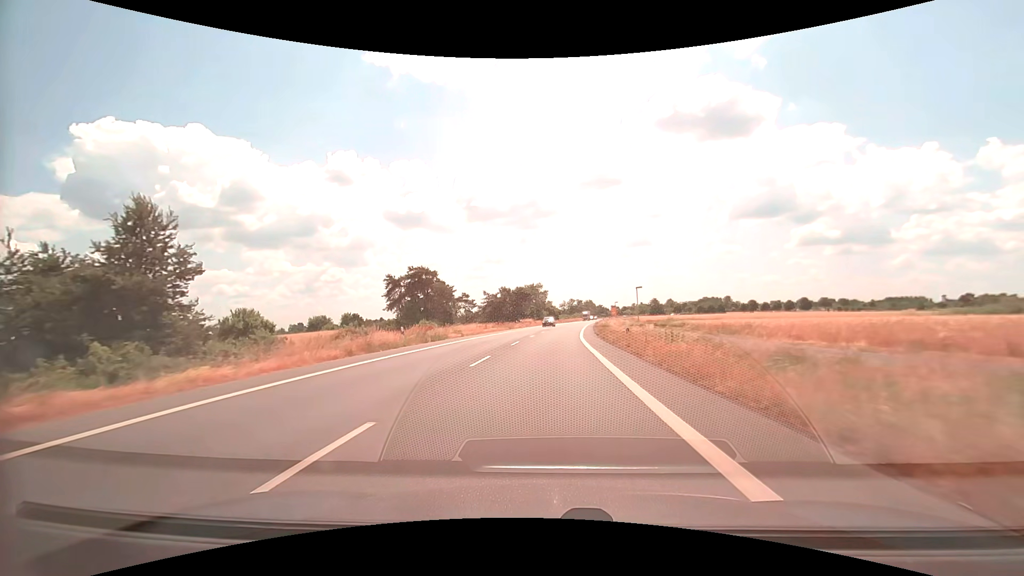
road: primary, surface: asphalt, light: Day
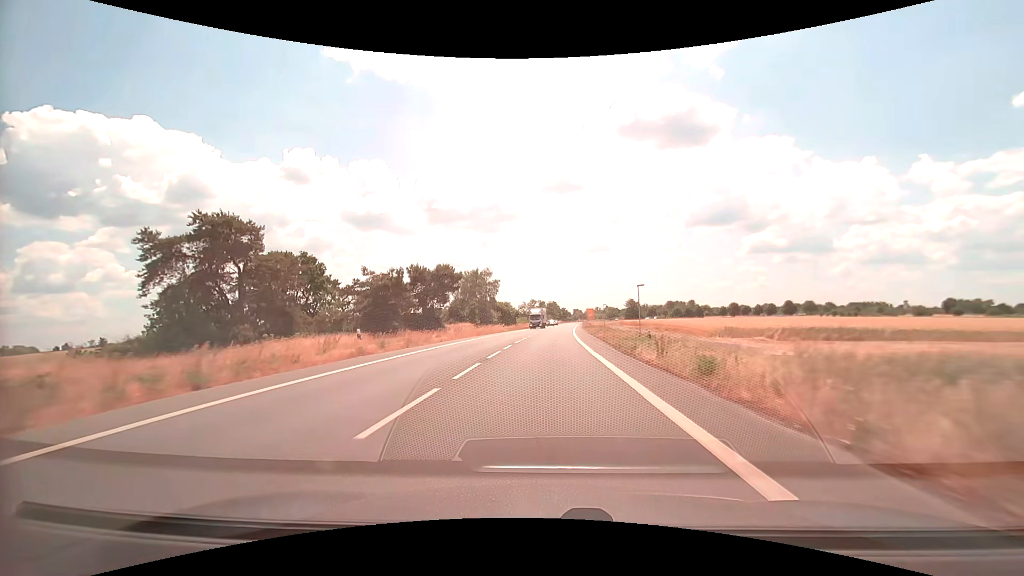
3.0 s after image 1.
(+2.4, +55.4) m; +5°
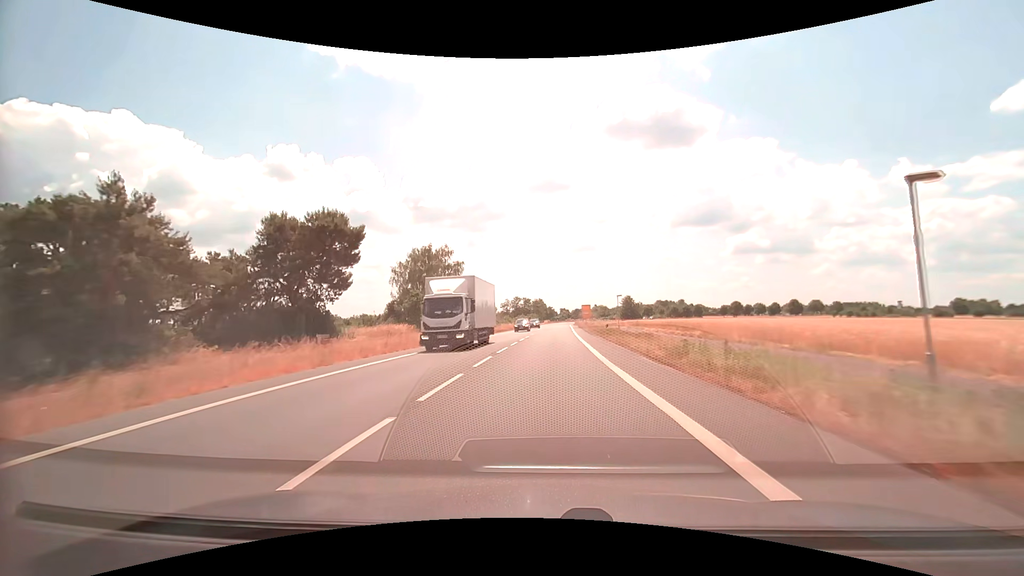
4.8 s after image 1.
(+0.5, +32.8) m; +2°
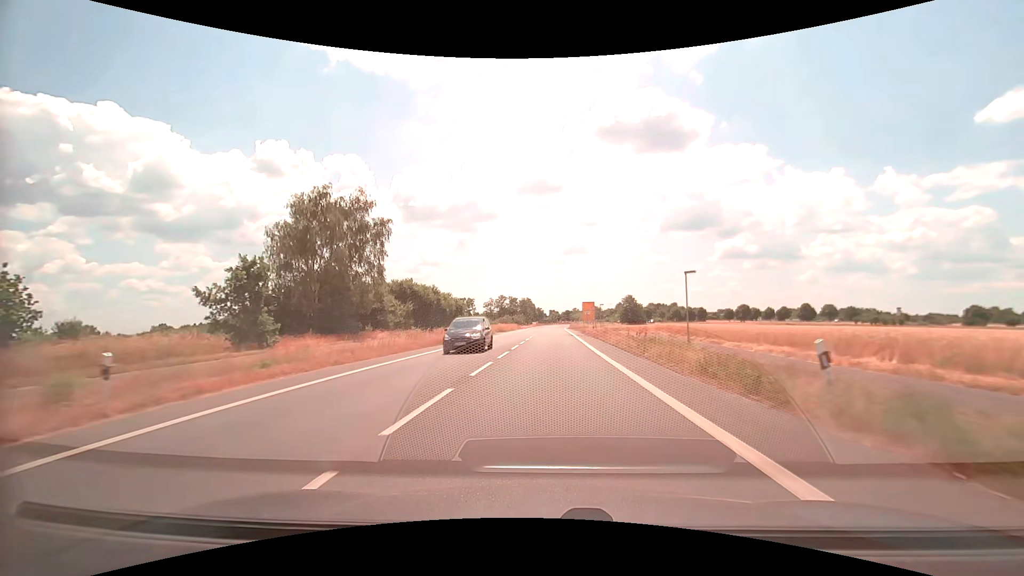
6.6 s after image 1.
(+0.3, +32.2) m; +1°
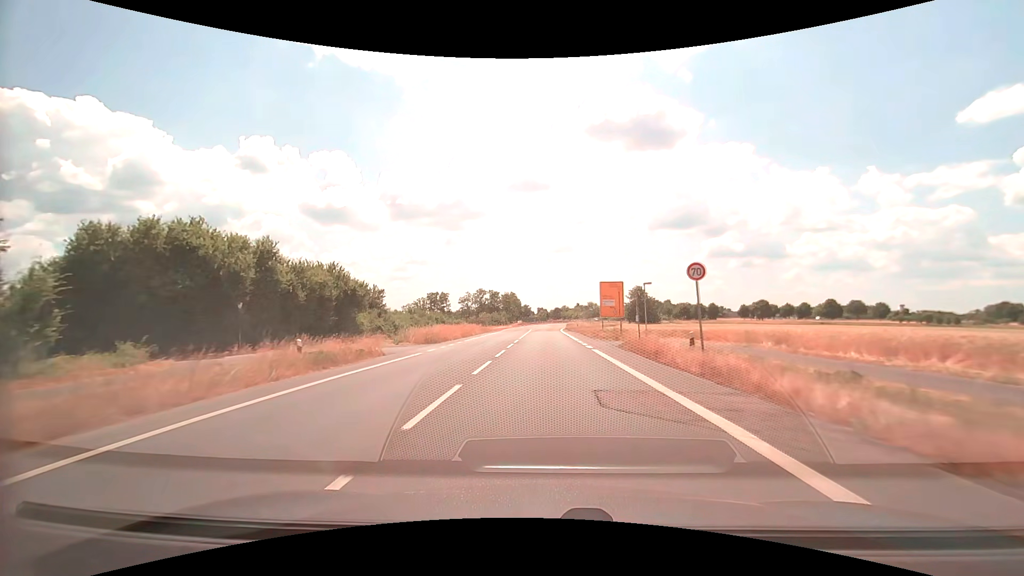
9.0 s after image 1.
(+0.6, +42.1) m; +1°
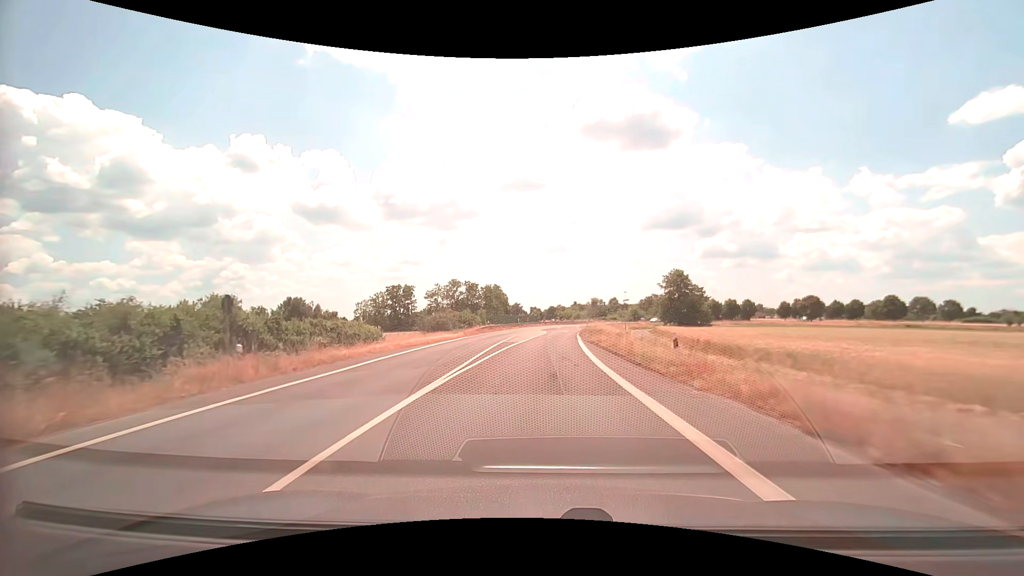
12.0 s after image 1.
(+0.5, +51.7) m; +1°
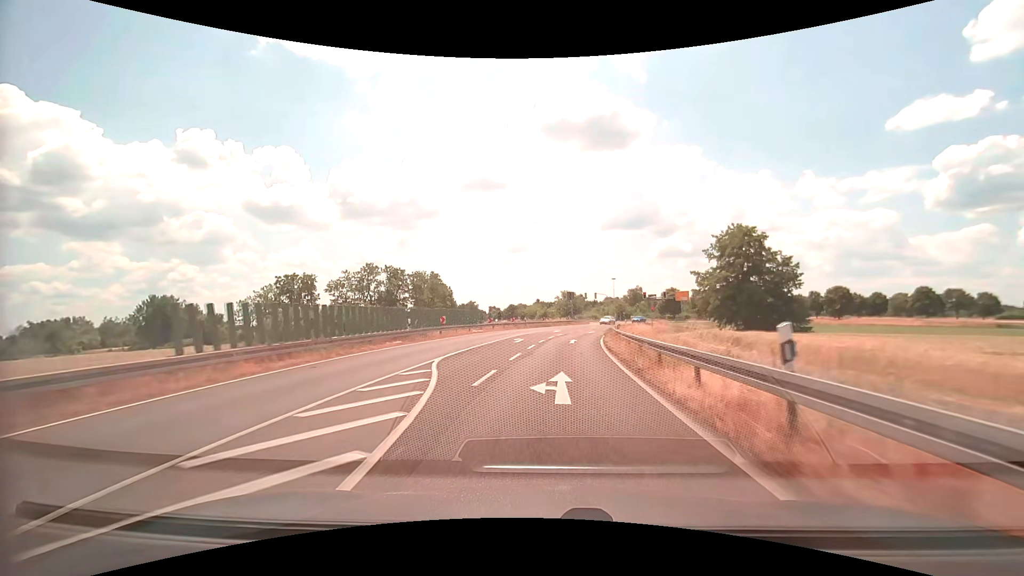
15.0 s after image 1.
(+1.3, +49.9) m; +4°
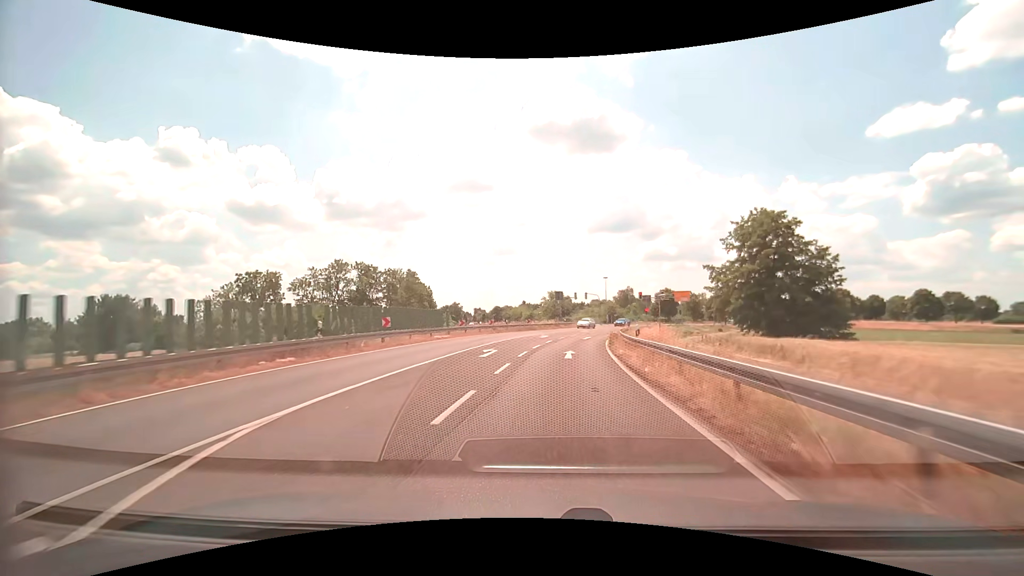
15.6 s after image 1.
(+0.1, +9.9) m; +1°
(0, +10) (+1, +20) (+2, +30) (+3, +40) (+5, +50) (+8, +59) (+11, +69) (+15, +78) (+19, +87) (+24, +96) m
